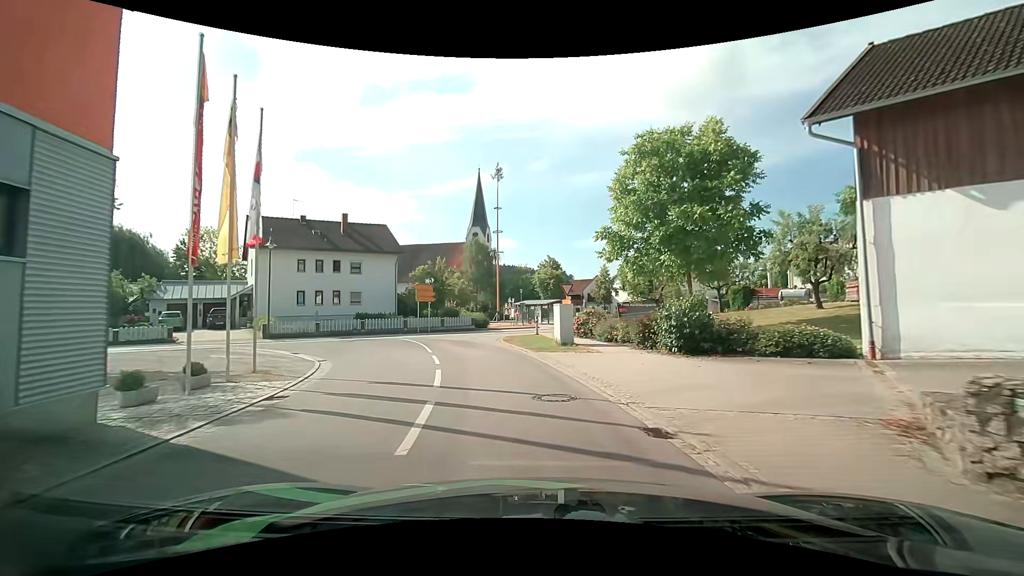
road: tertiary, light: Day
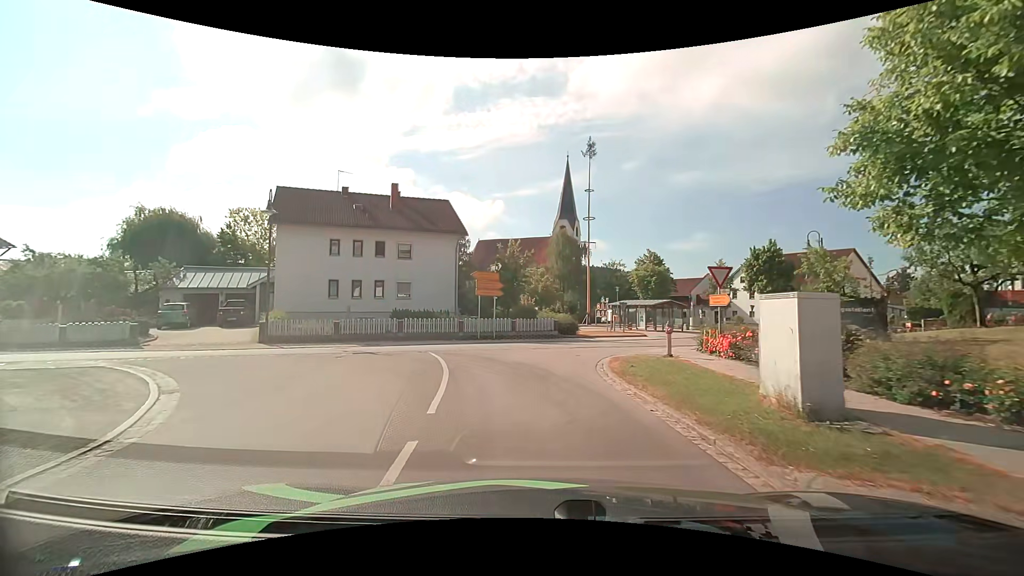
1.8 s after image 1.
(-0.6, +11.4) m; -9°
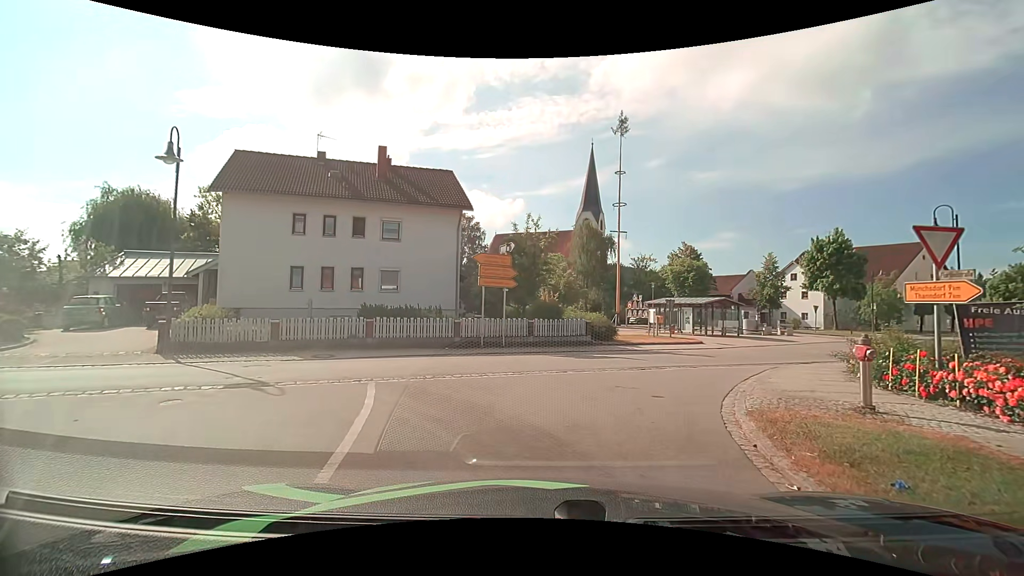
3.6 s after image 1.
(-0.2, +7.5) m; -3°
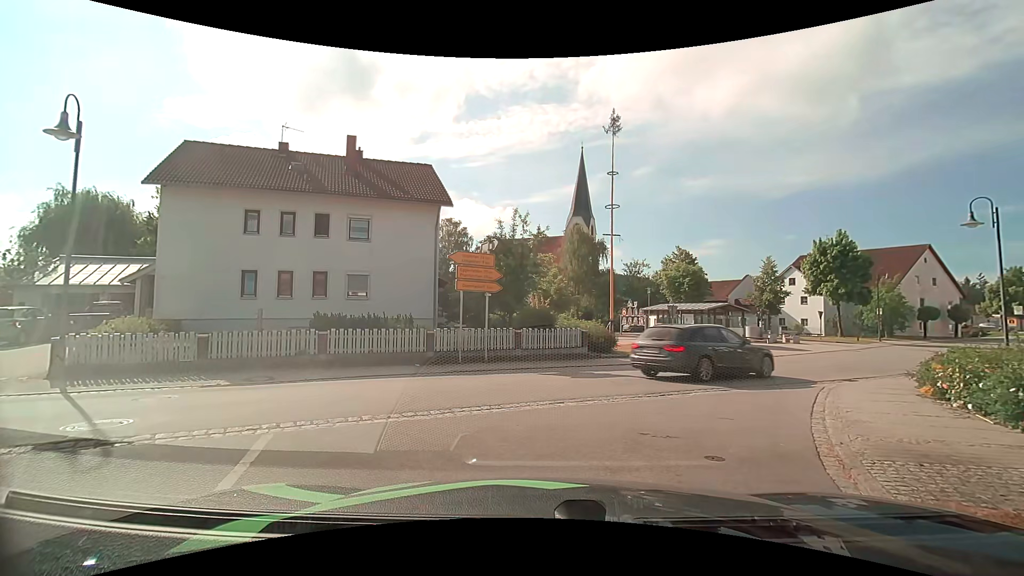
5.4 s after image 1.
(+0.1, +2.9) m; +1°
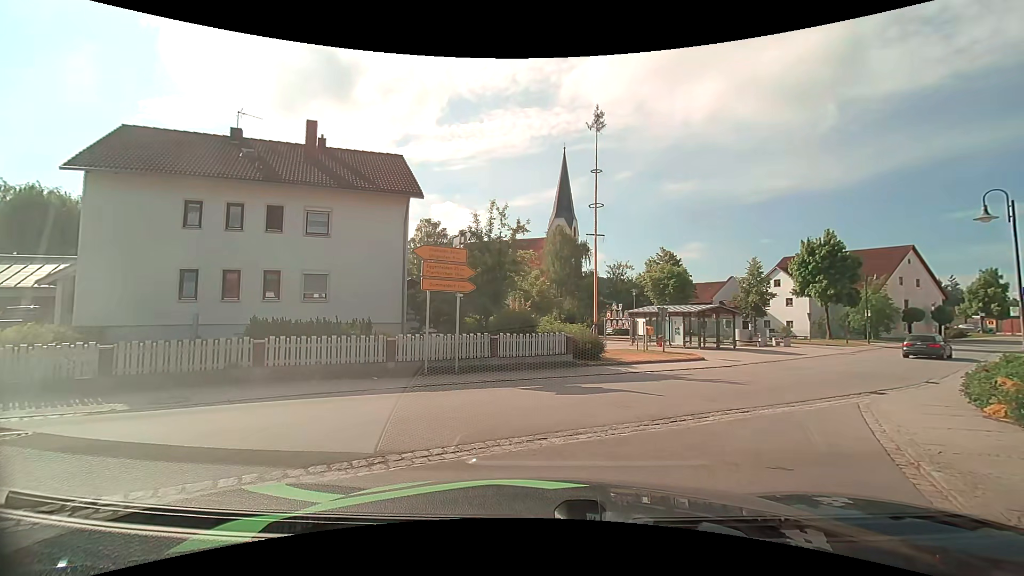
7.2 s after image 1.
(0.0, +2.4) m; +2°
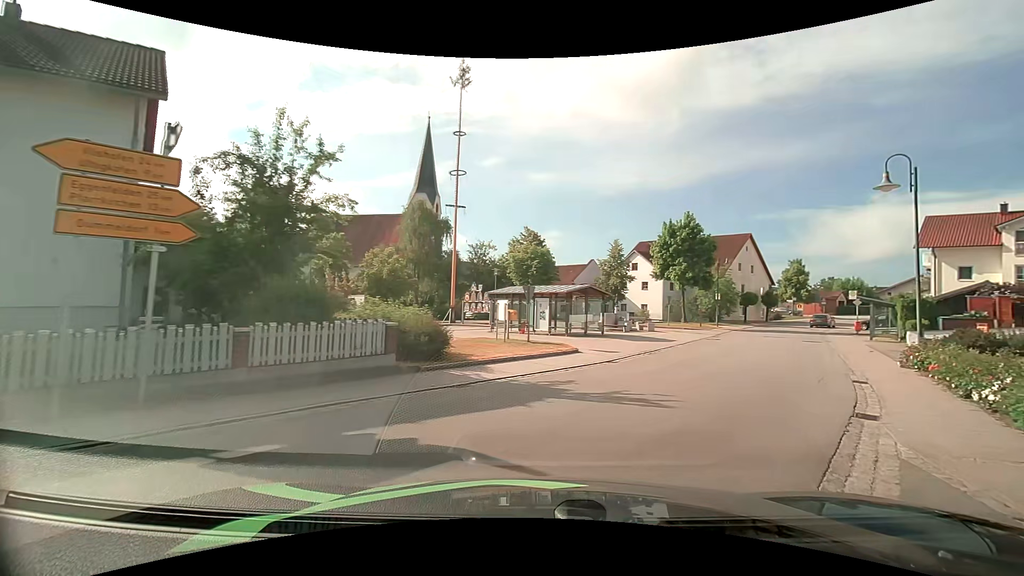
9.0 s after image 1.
(+0.8, +6.7) m; +18°
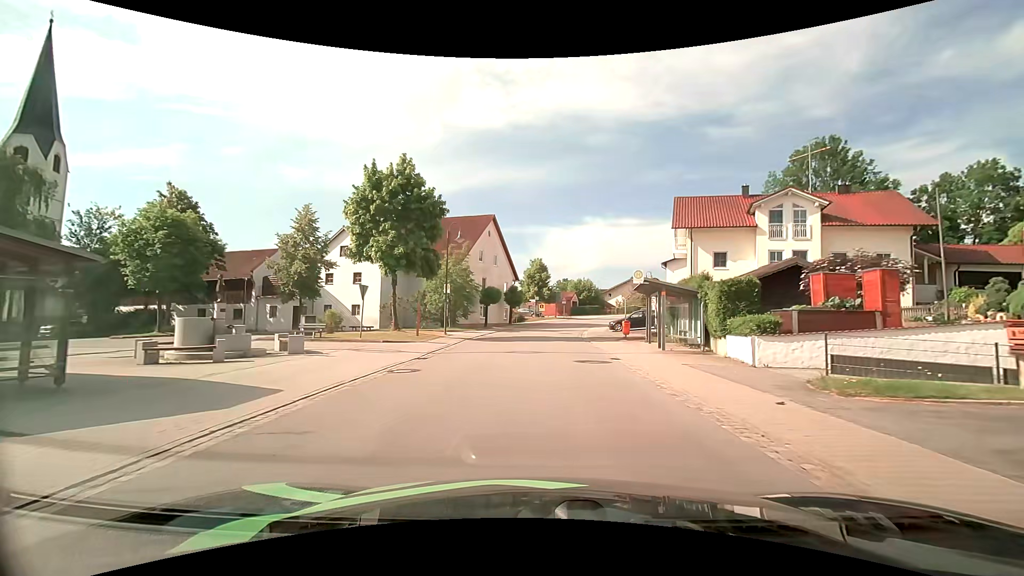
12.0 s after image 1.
(+6.3, +18.6) m; +25°
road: secondary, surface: asphalt
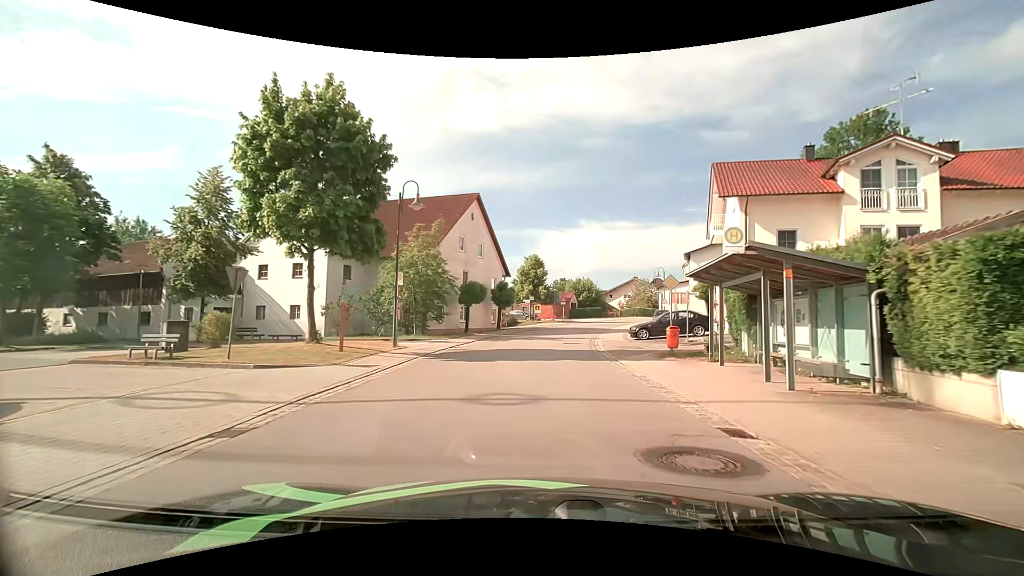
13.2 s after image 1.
(+0.1, +10.1) m; +1°
